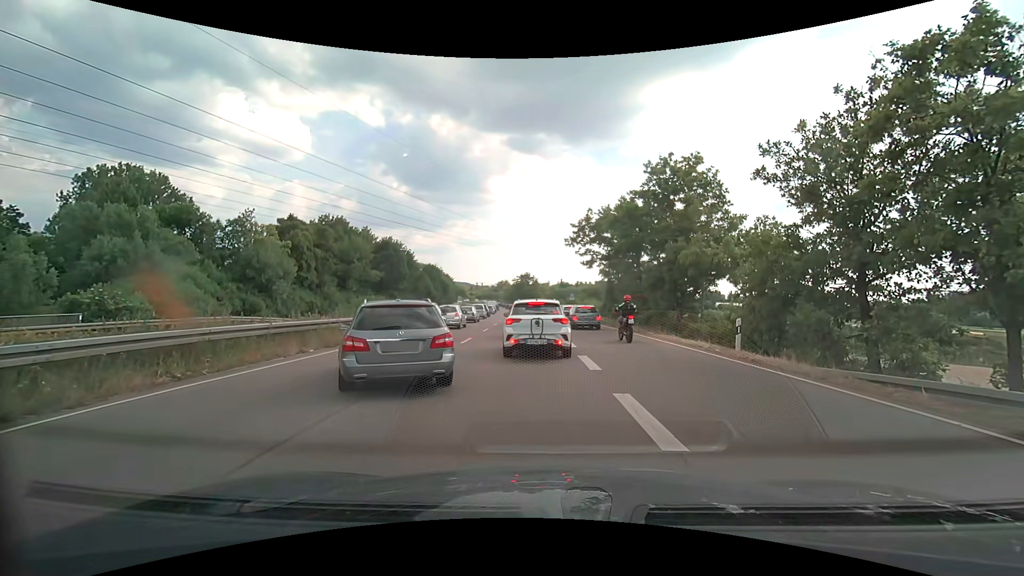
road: trunk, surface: asphalt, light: Day
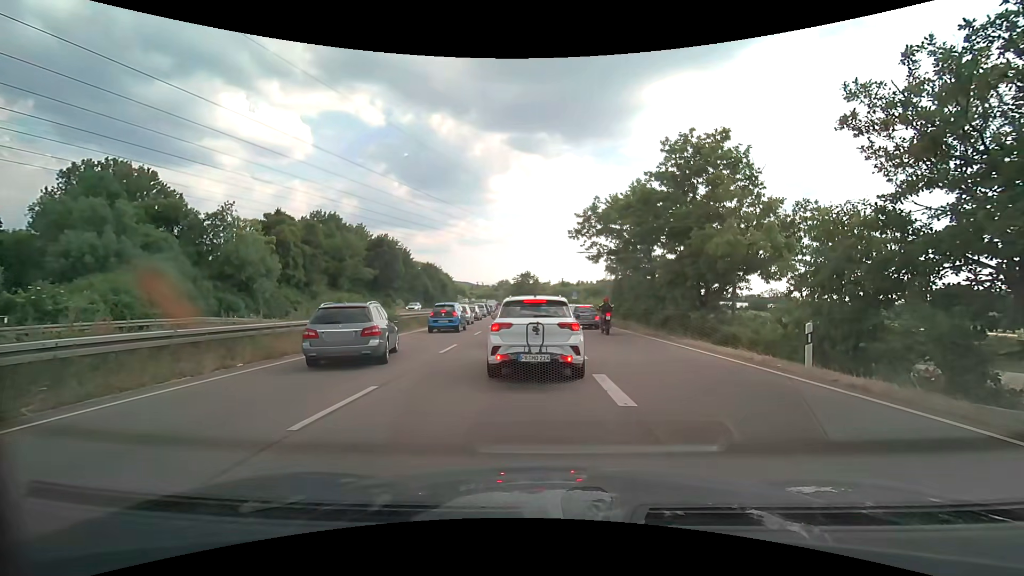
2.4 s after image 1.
(-0.1, +3.8) m; -1°
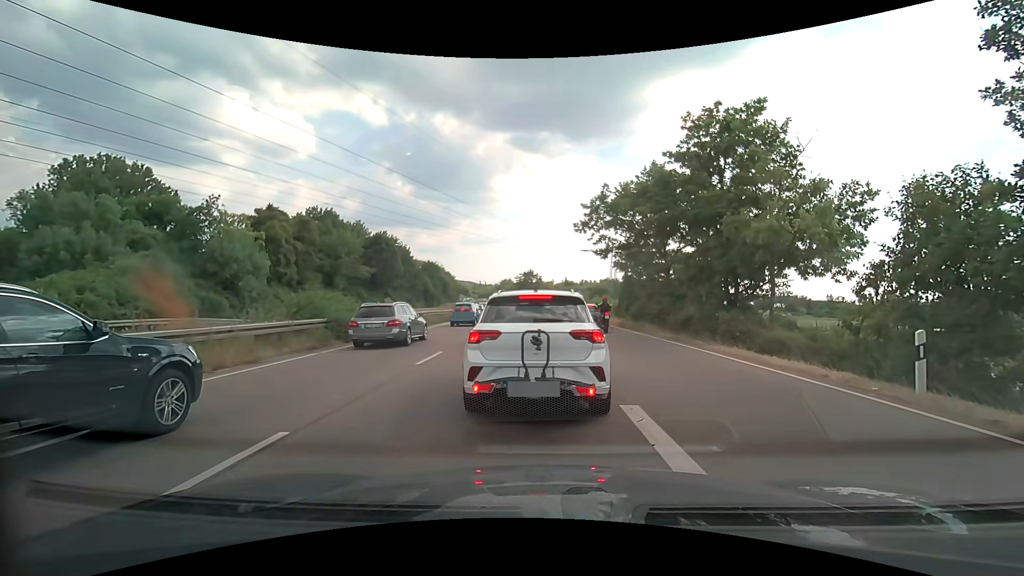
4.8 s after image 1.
(0.0, +3.0) m; -1°
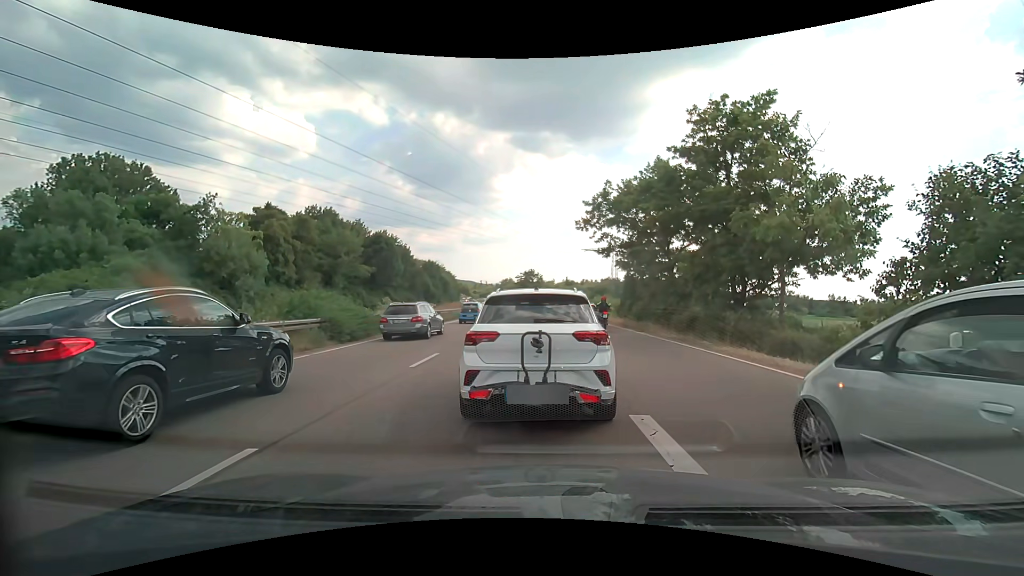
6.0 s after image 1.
(0.0, +0.6) m; 0°
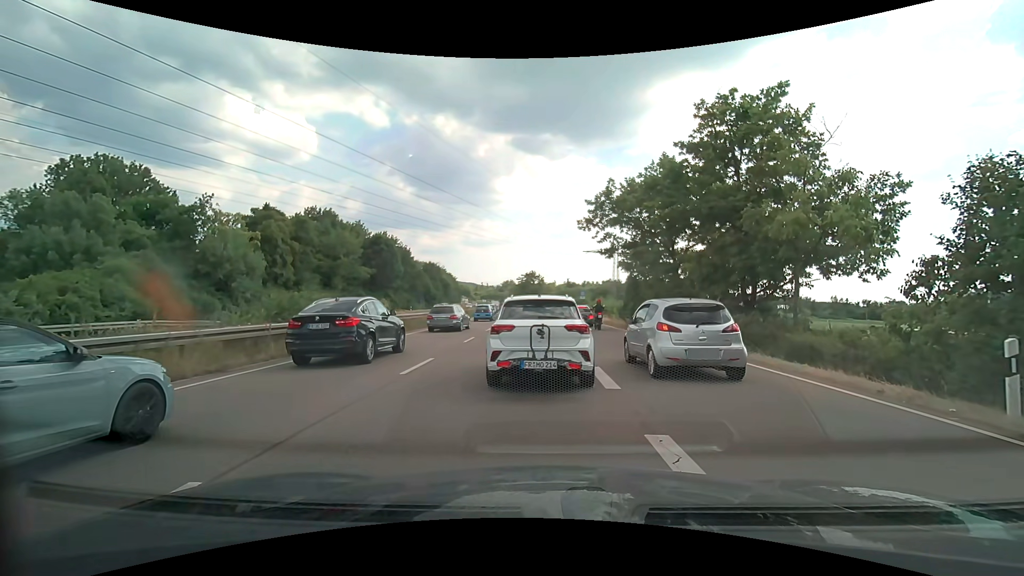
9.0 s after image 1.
(0.0, +0.9) m; 0°
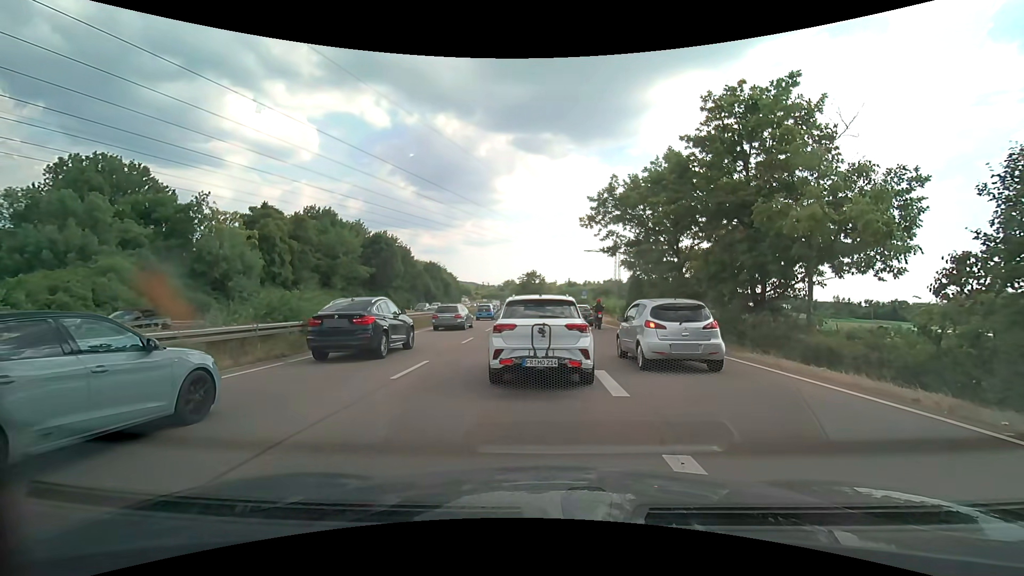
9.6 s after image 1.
(0.0, +0.7) m; 0°
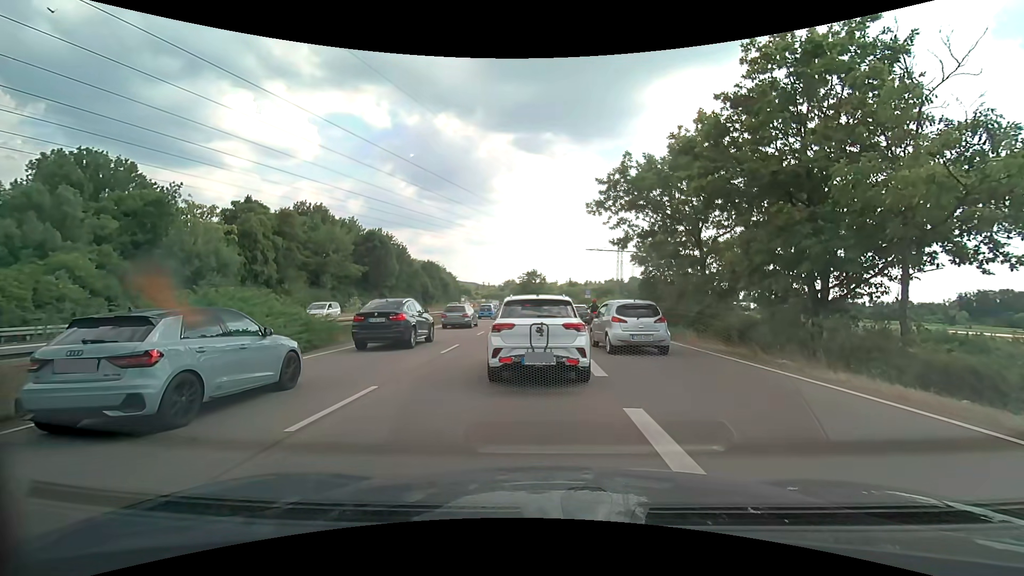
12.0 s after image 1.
(+0.1, +4.0) m; +1°
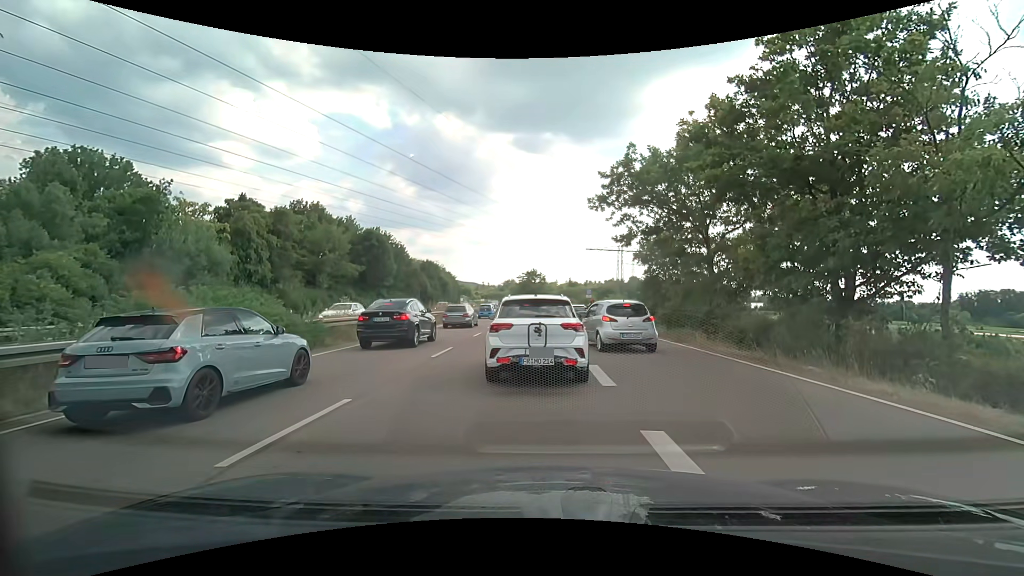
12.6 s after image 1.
(0.0, +1.2) m; -2°
